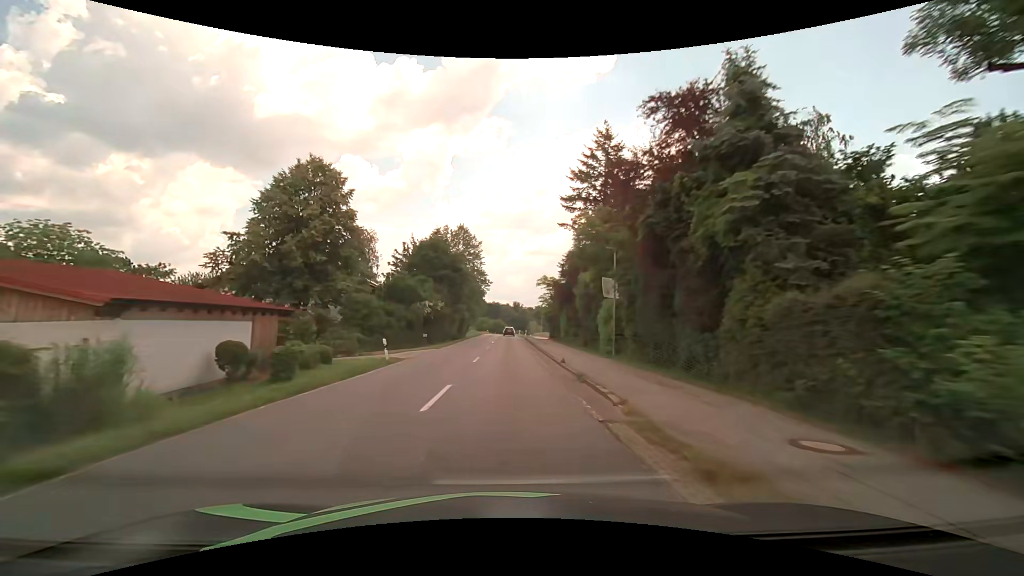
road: secondary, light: Day
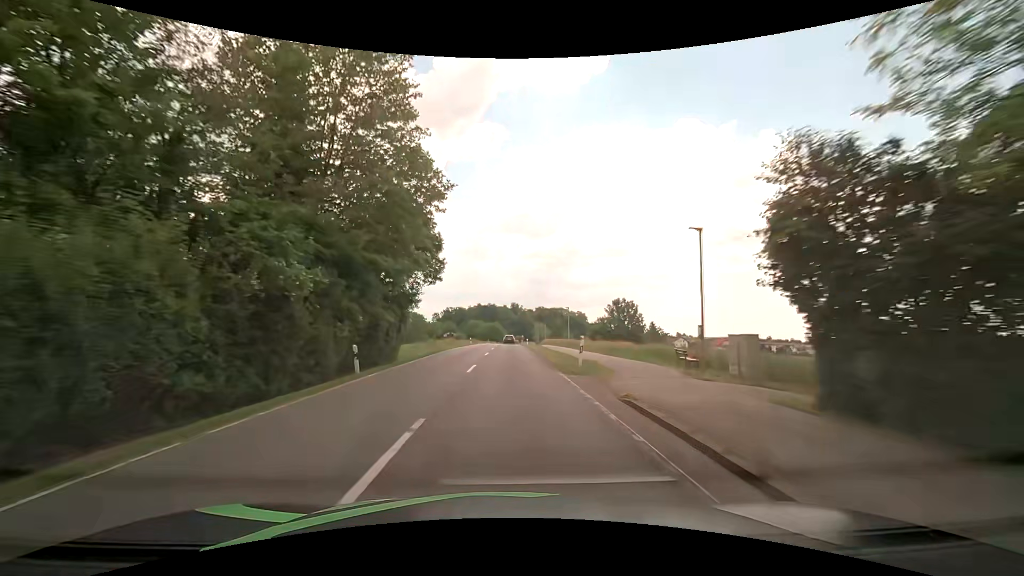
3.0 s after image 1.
(0.0, +53.5) m; 0°
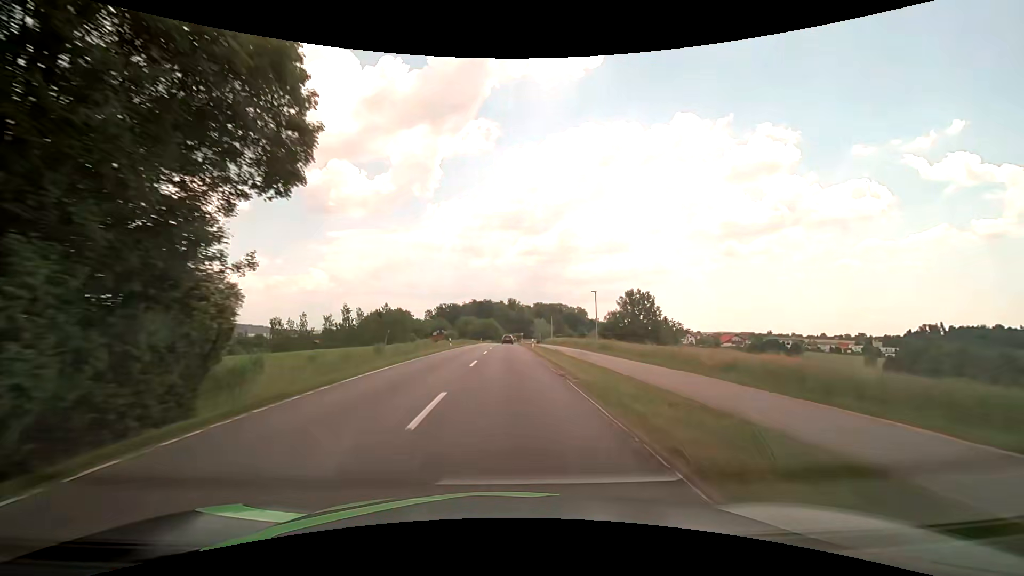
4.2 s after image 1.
(+0.1, +21.4) m; +1°
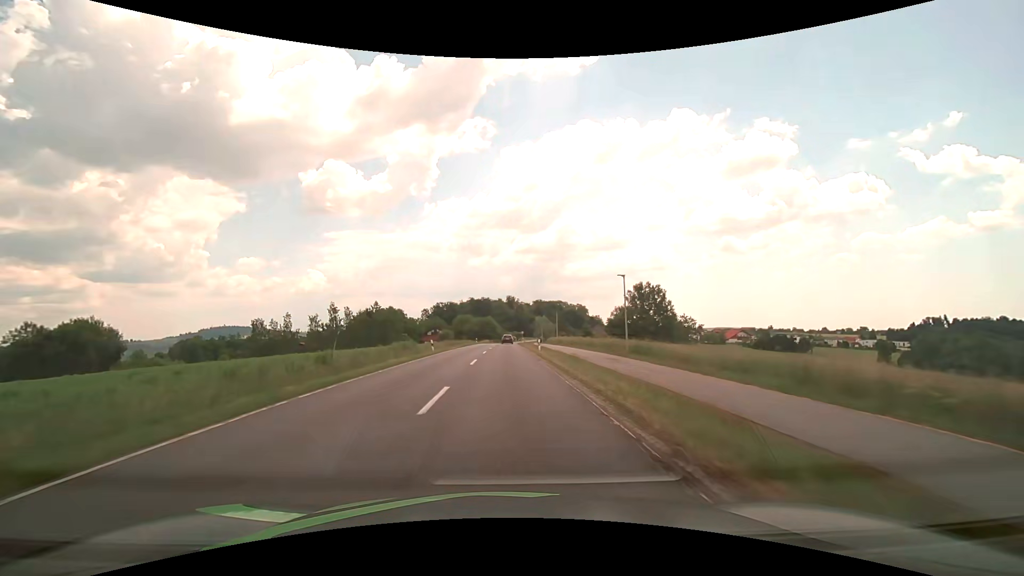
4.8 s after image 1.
(0.0, +10.8) m; 0°
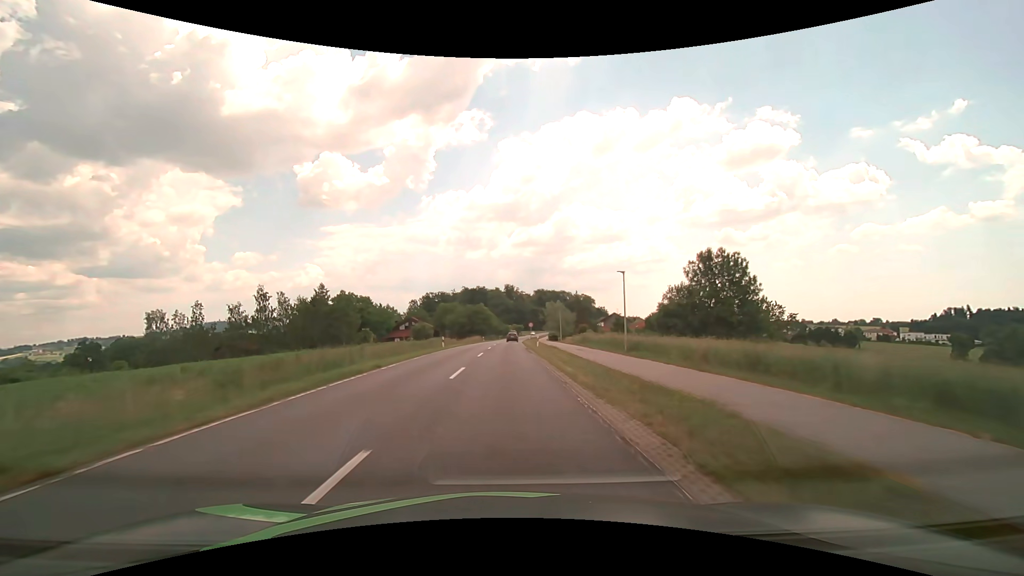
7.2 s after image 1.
(+0.1, +43.2) m; 0°
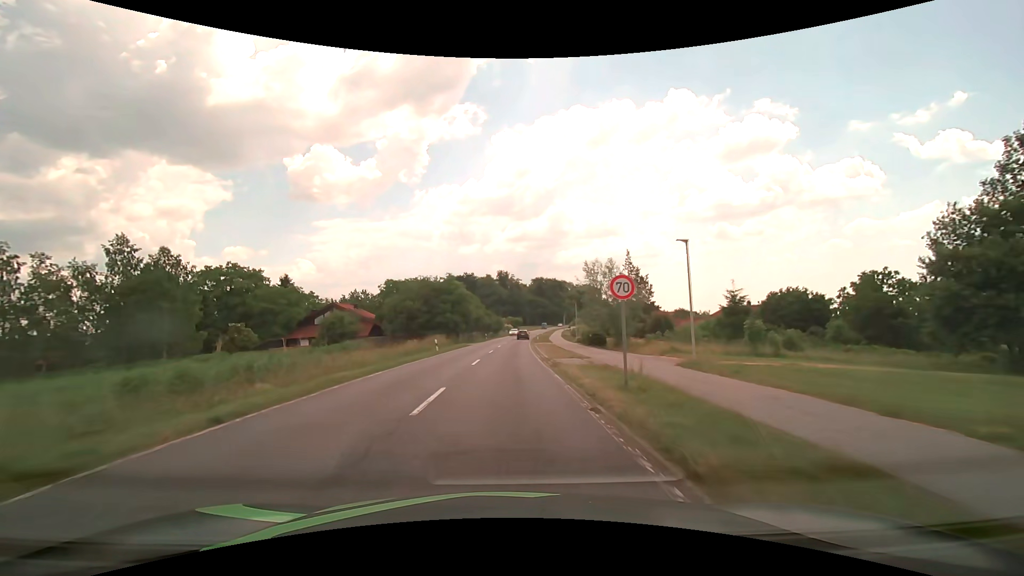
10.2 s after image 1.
(+0.2, +54.3) m; +1°
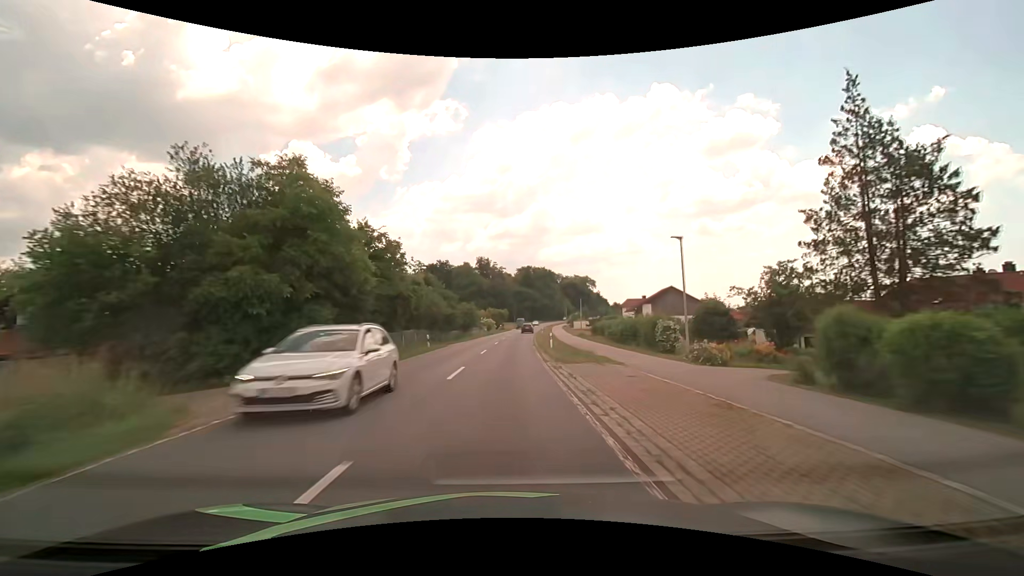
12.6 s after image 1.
(+0.8, +43.6) m; +2°
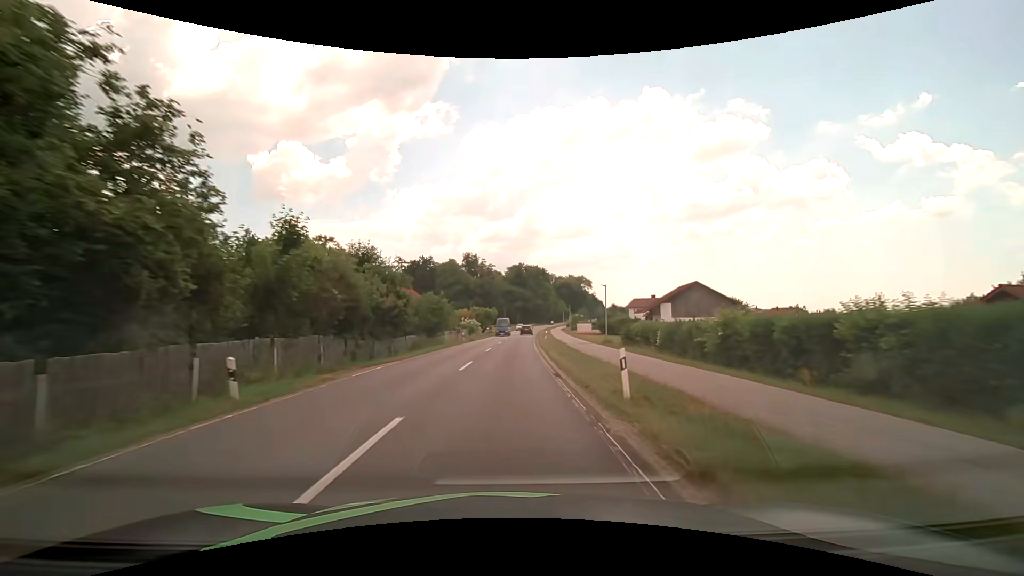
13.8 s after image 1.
(+0.1, +21.7) m; +1°
